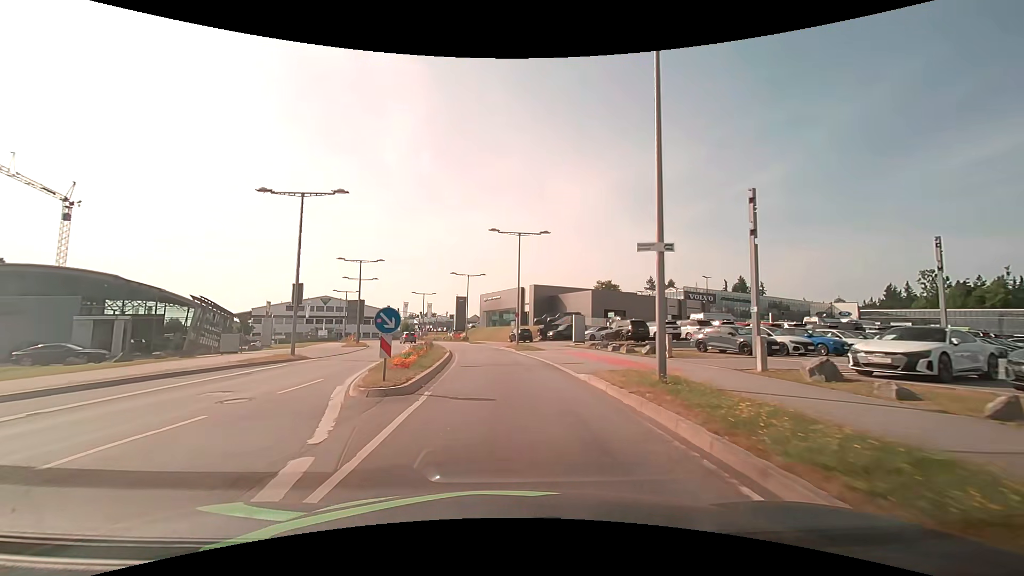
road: secondary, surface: asphalt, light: Day
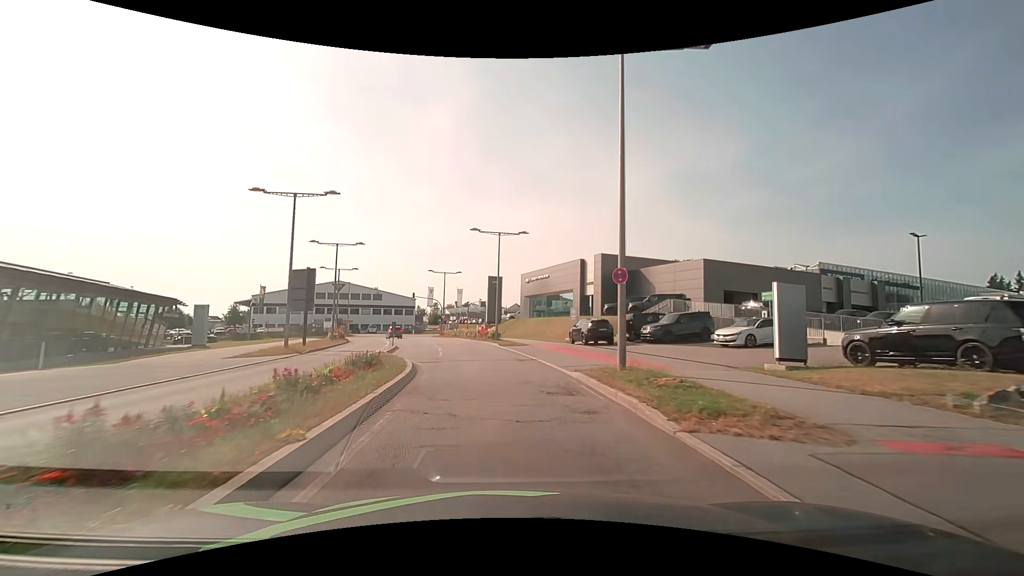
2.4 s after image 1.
(-0.5, +25.7) m; -4°
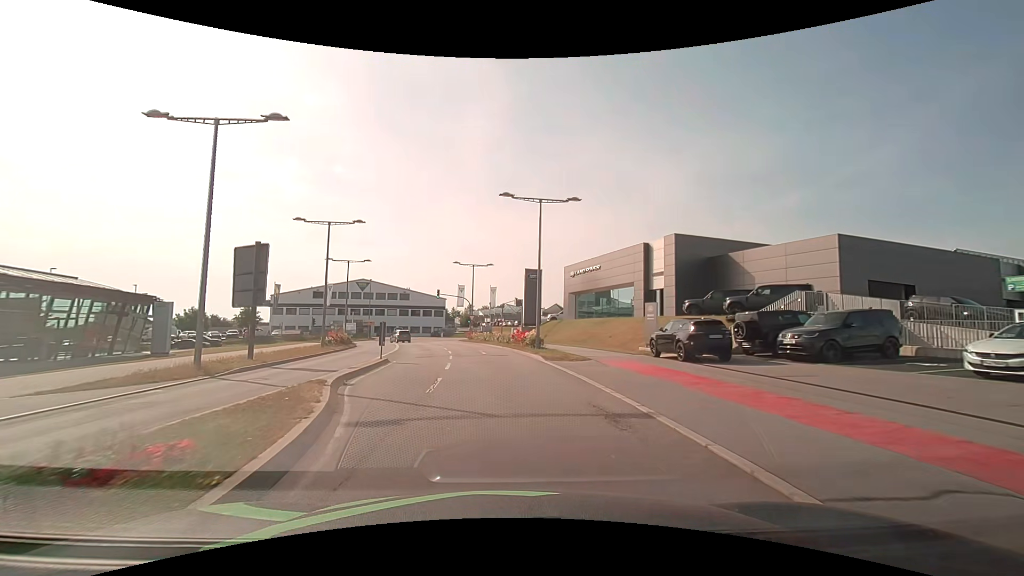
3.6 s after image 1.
(-0.4, +11.5) m; -4°
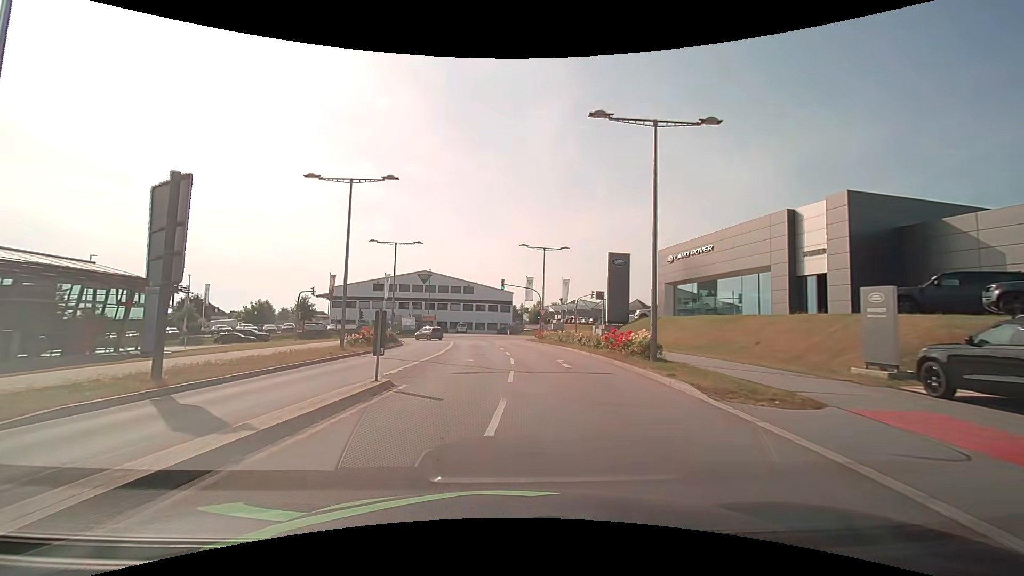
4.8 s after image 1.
(-0.7, +10.6) m; -8°
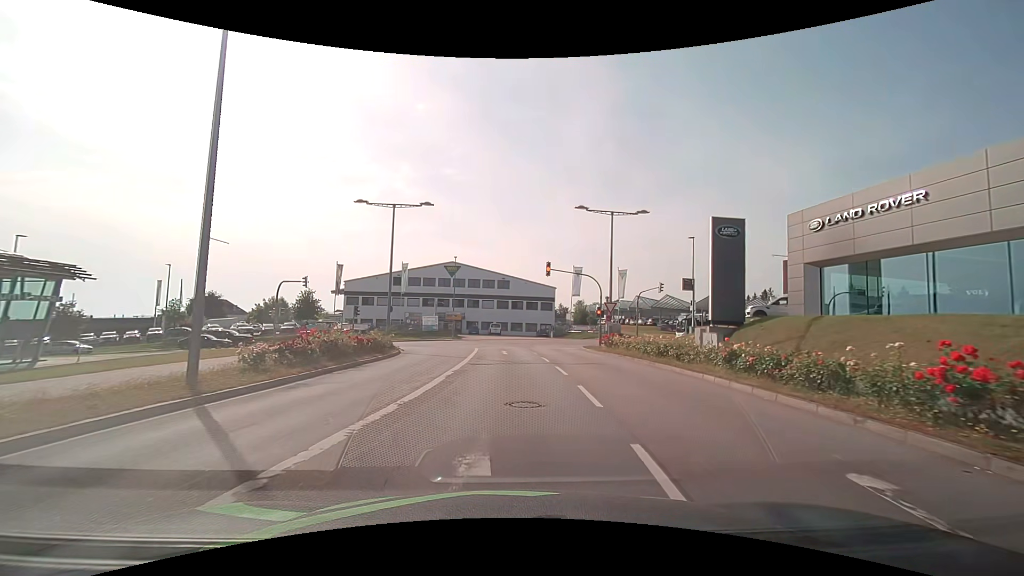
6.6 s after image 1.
(-0.7, +15.2) m; -4°
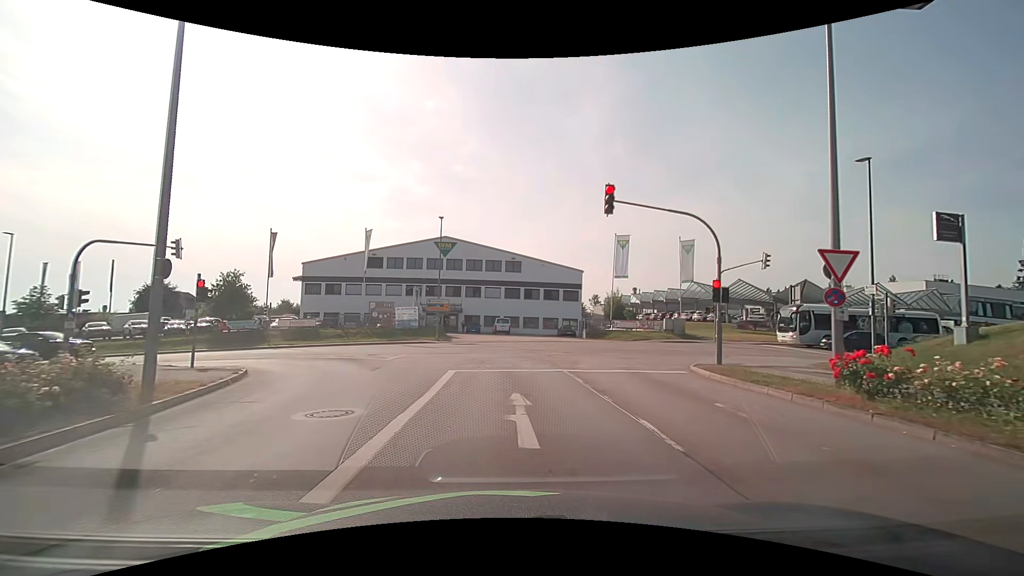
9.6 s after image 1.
(-0.1, +20.9) m; -1°
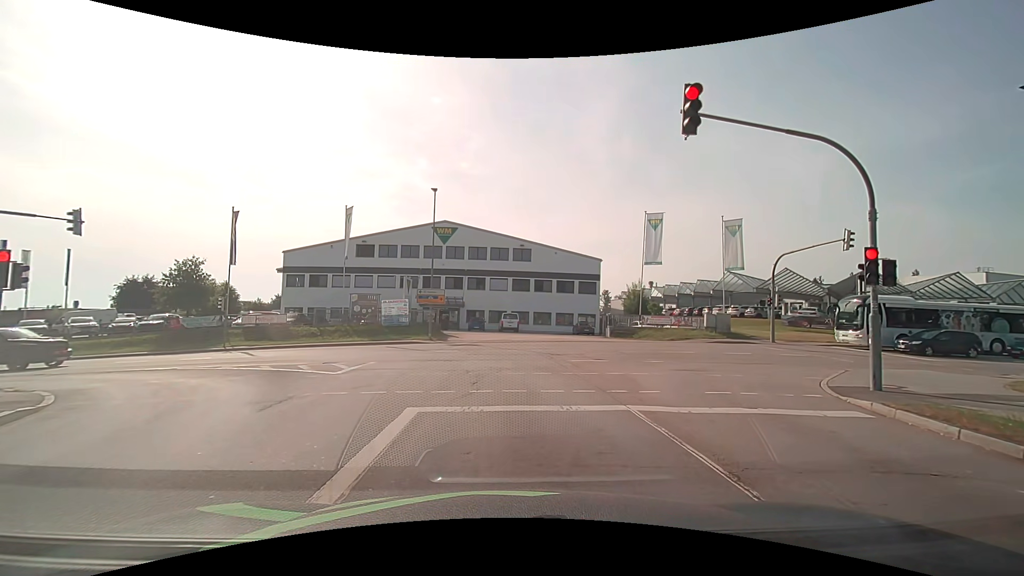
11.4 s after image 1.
(-0.1, +7.4) m; 0°
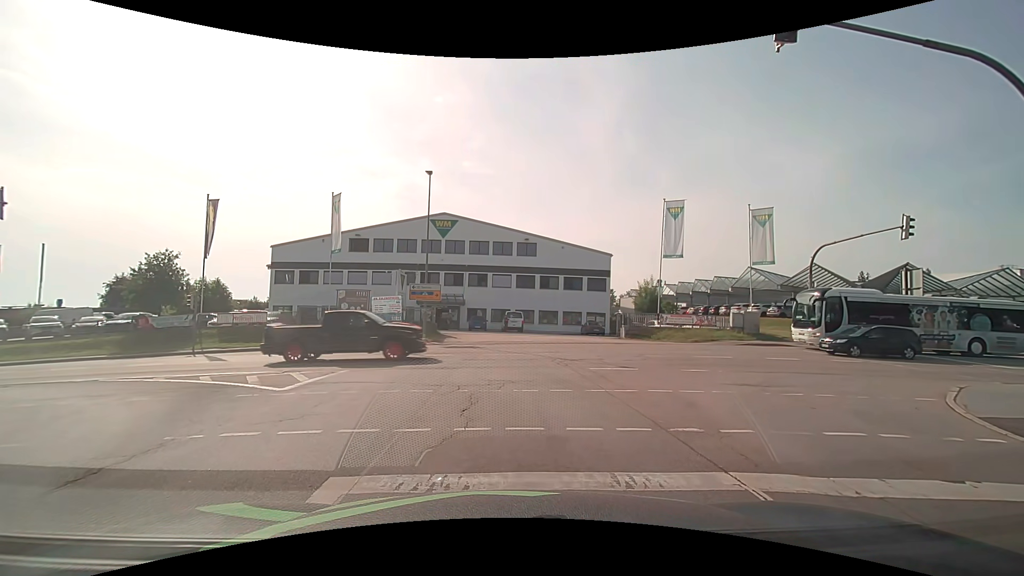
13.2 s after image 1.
(-0.1, +3.5) m; -1°
